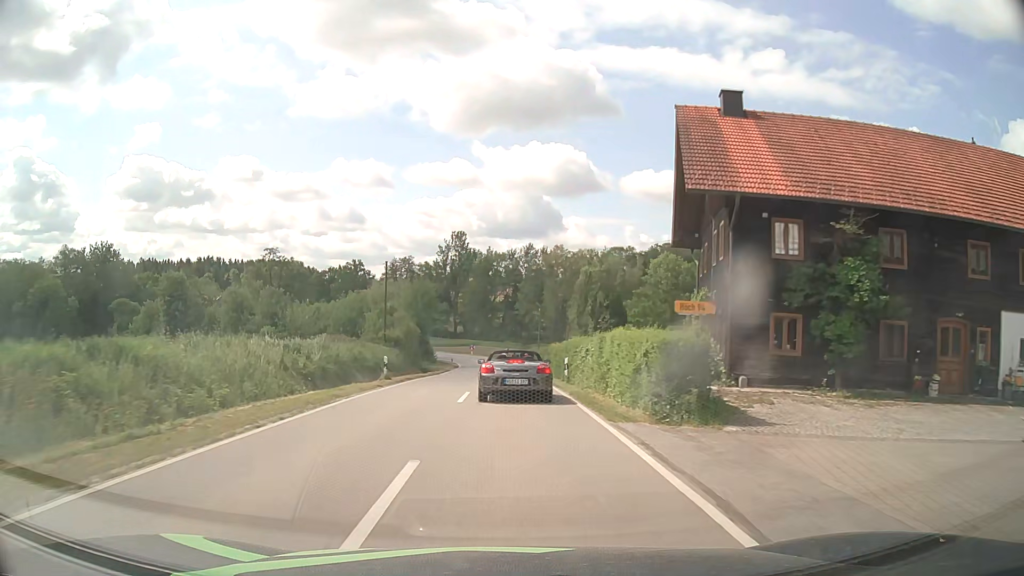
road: tertiary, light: Day
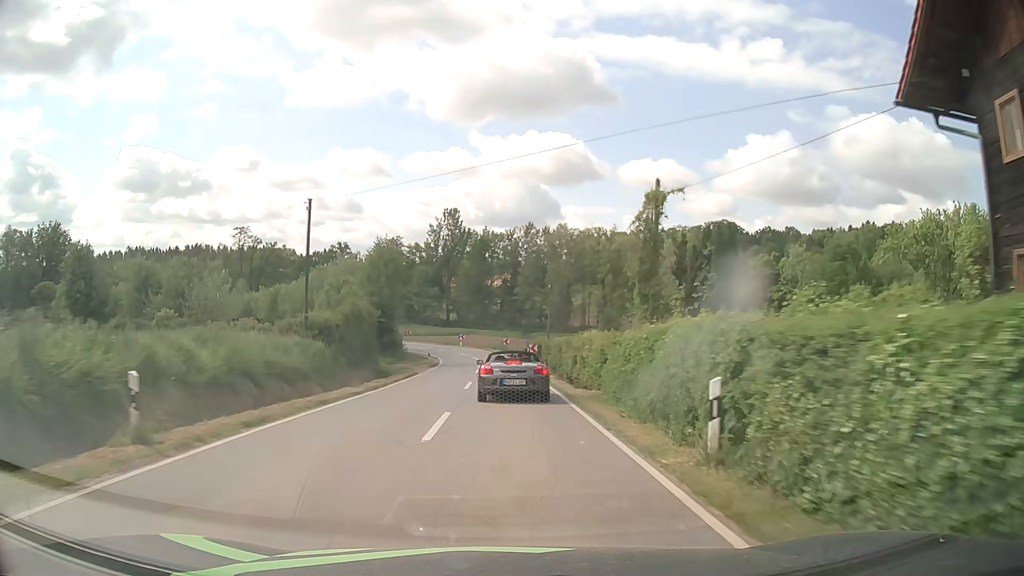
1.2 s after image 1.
(0.0, +18.4) m; 0°
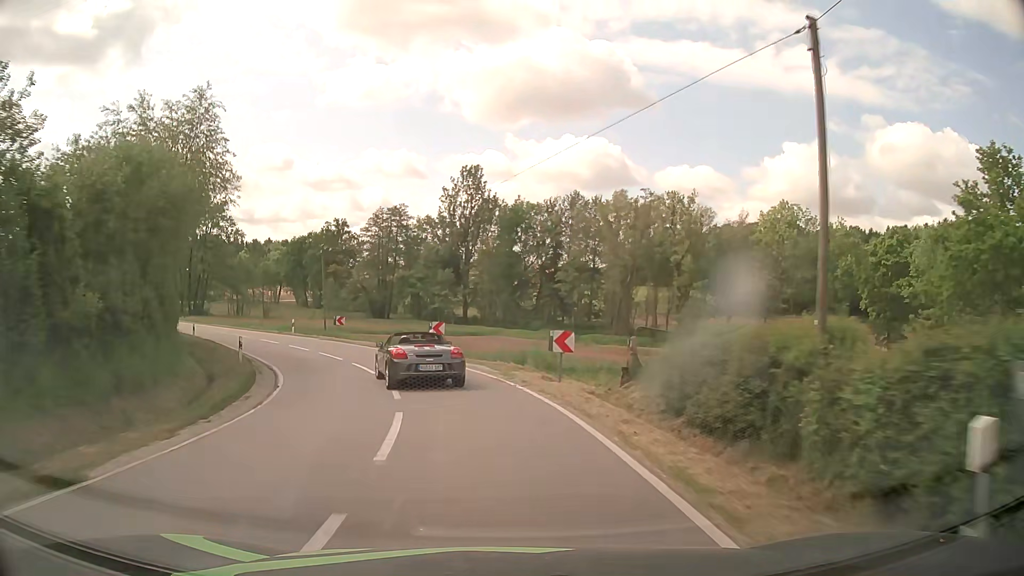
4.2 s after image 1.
(+0.1, +44.0) m; -2°
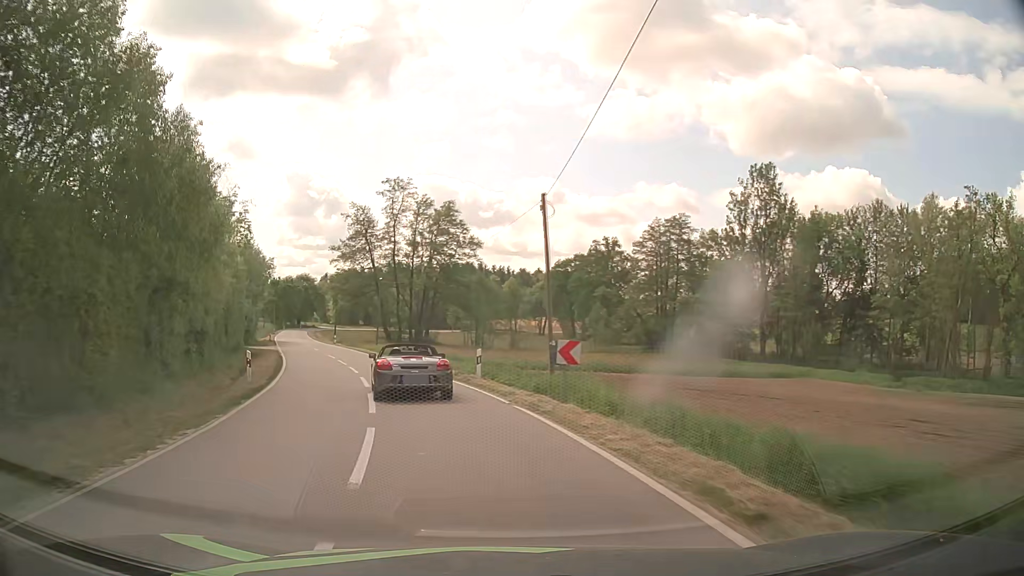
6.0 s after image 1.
(-4.4, +23.8) m; -23°
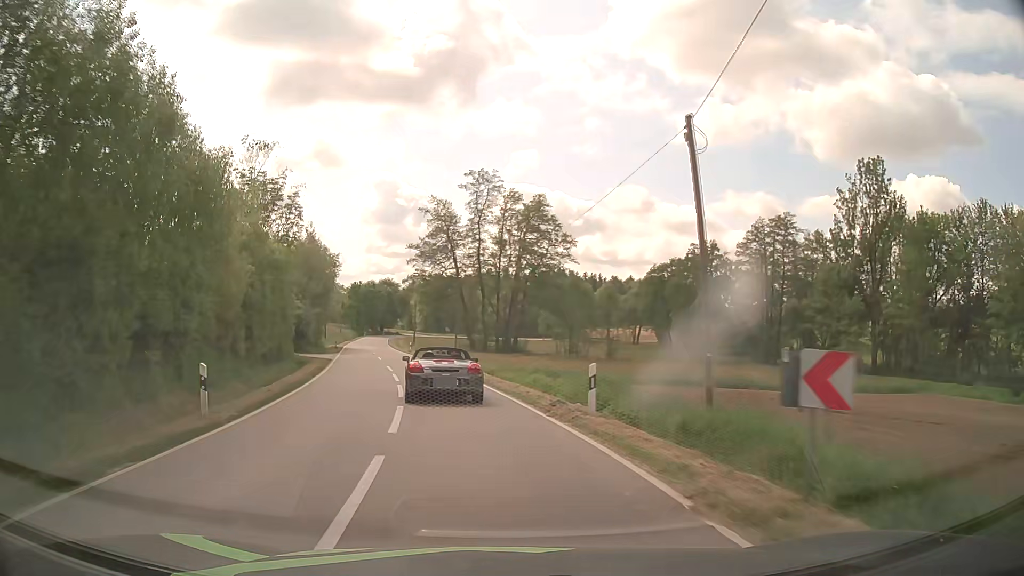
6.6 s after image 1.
(-0.6, +8.5) m; -7°
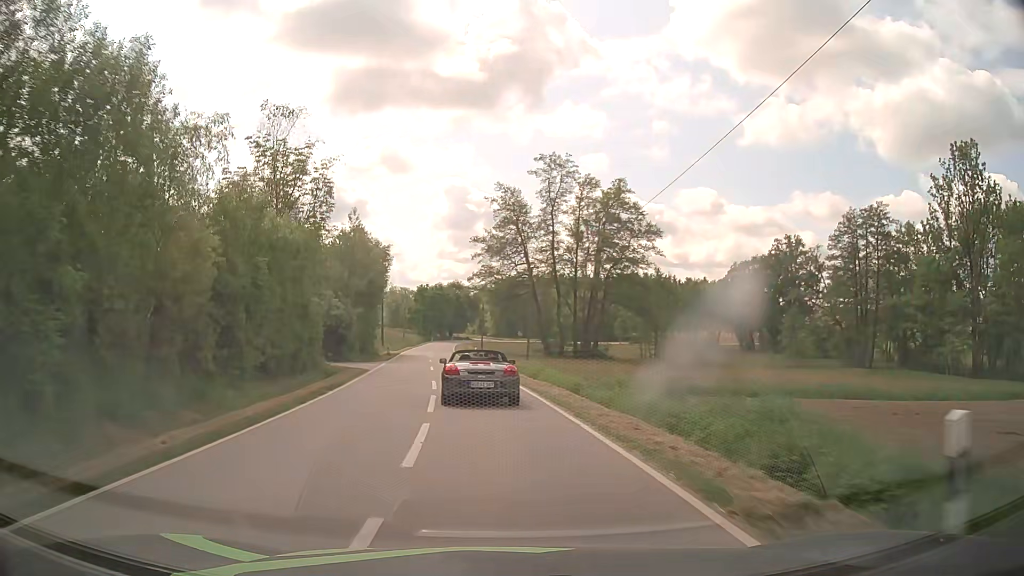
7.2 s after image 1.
(-0.5, +8.9) m; -6°
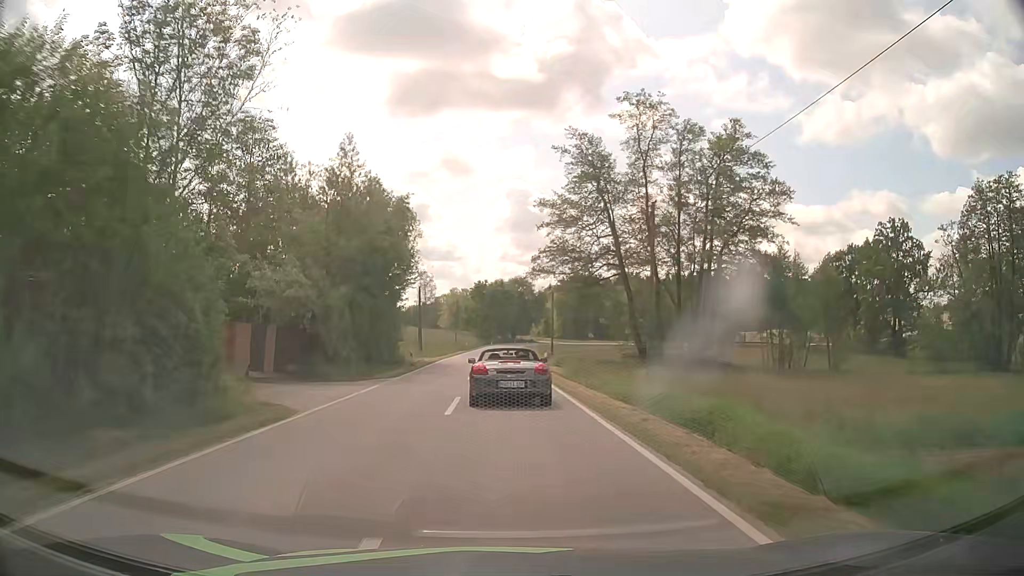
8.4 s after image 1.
(-1.1, +19.1) m; -6°
